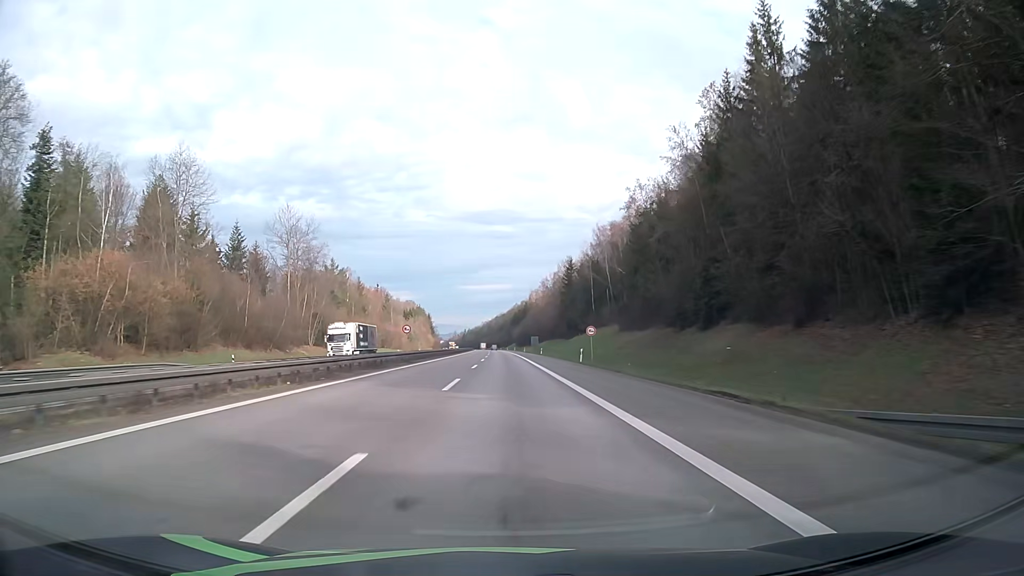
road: motorway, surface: asphalt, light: Day
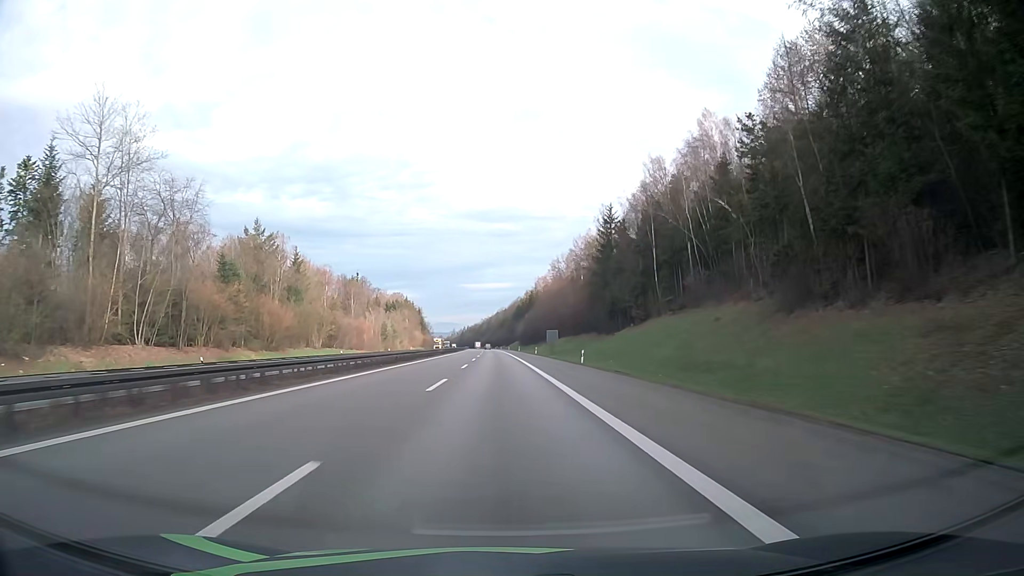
(+0.1, +54.7) m; 0°
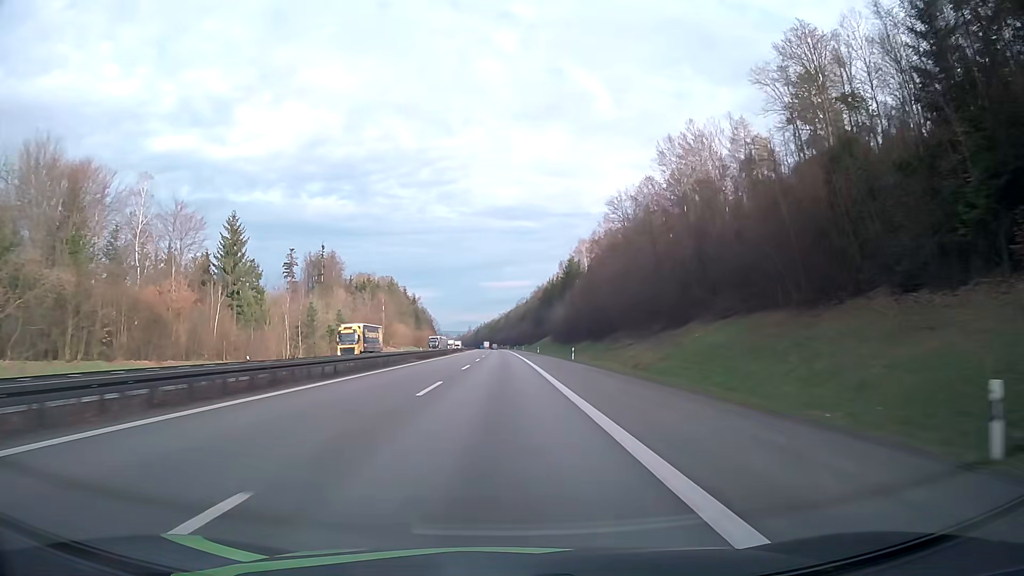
(-1.1, +91.7) m; -2°
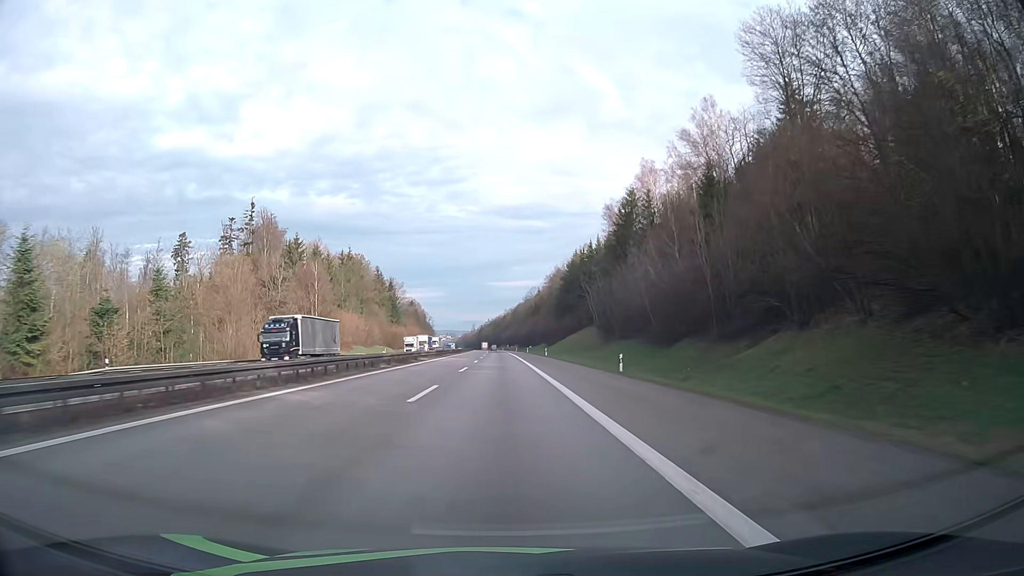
(-0.4, +73.7) m; 0°
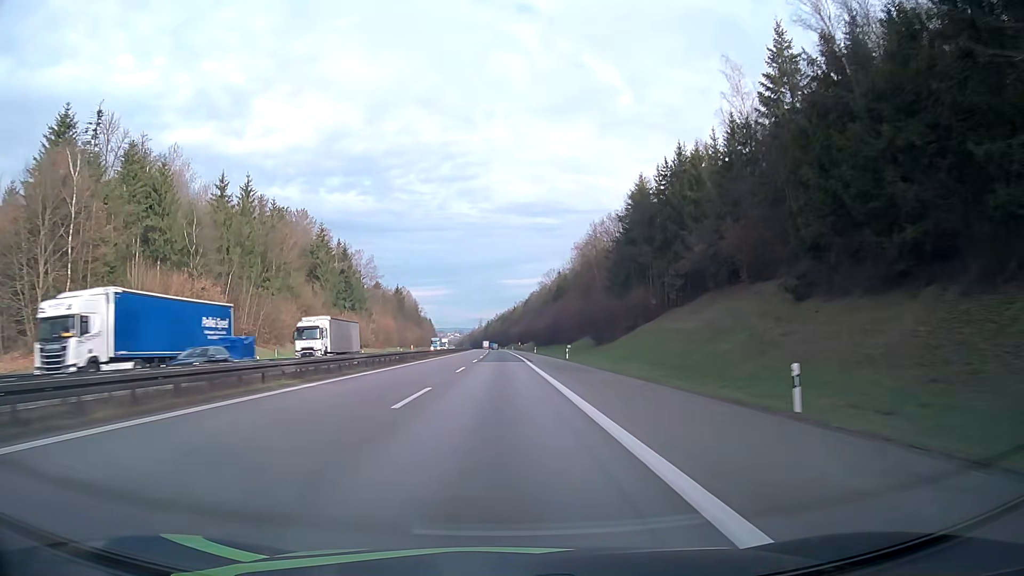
(-0.5, +73.9) m; -1°
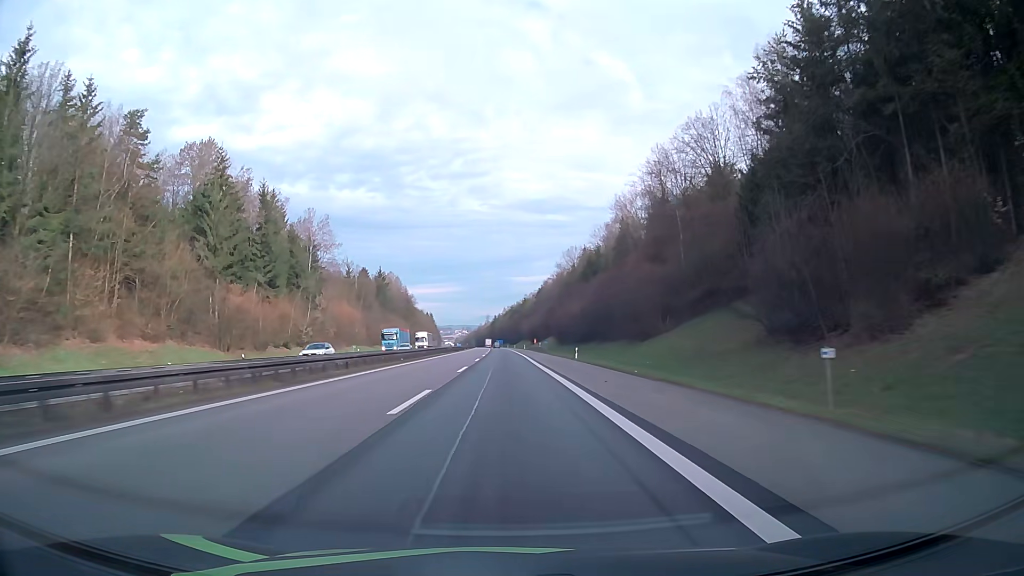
(-0.2, +55.6) m; -1°
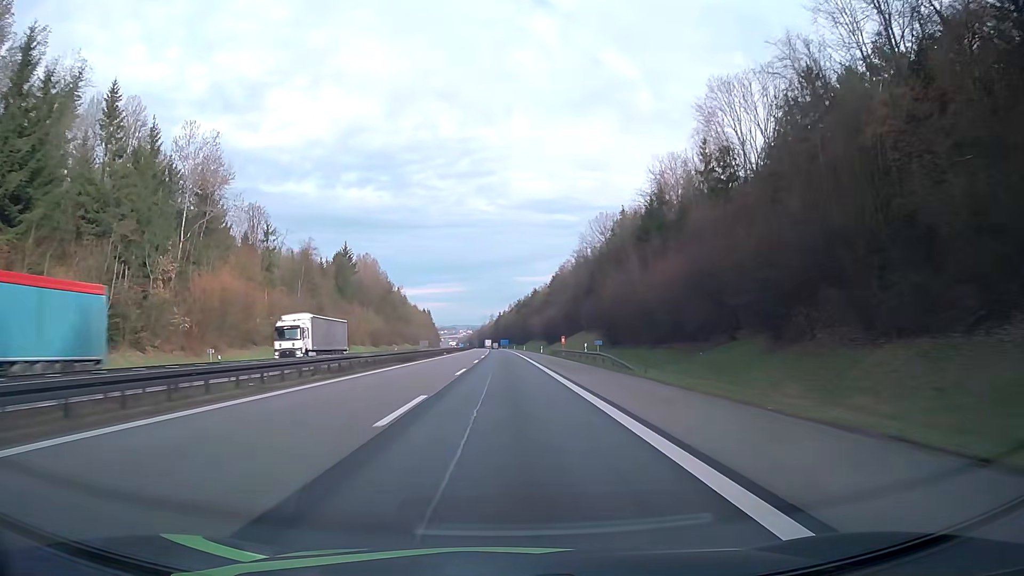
(-0.1, +55.8) m; 0°
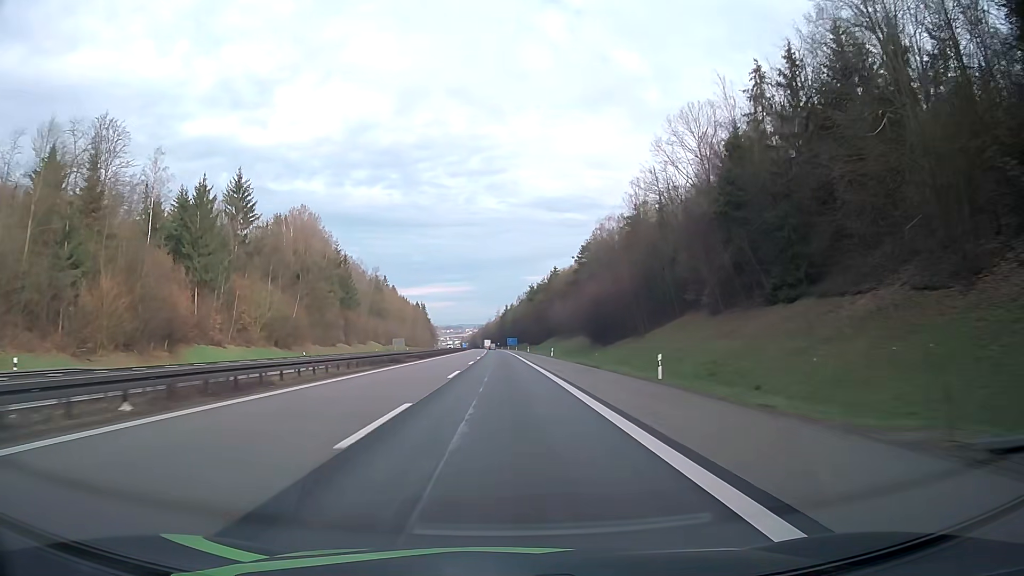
(-0.5, +74.2) m; -1°
(0, +10) (0, +20) (0, +30) (0, +40) (0, +50) (0, +60) (-1, +70) (-1, +80) (-1, +90) (-1, +100) m
